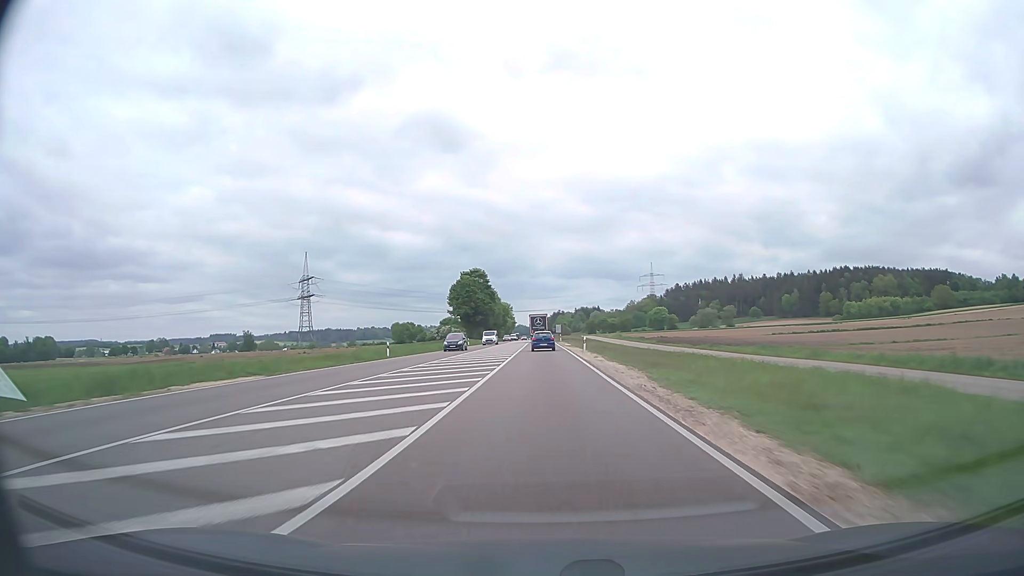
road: trunk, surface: asphalt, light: Day
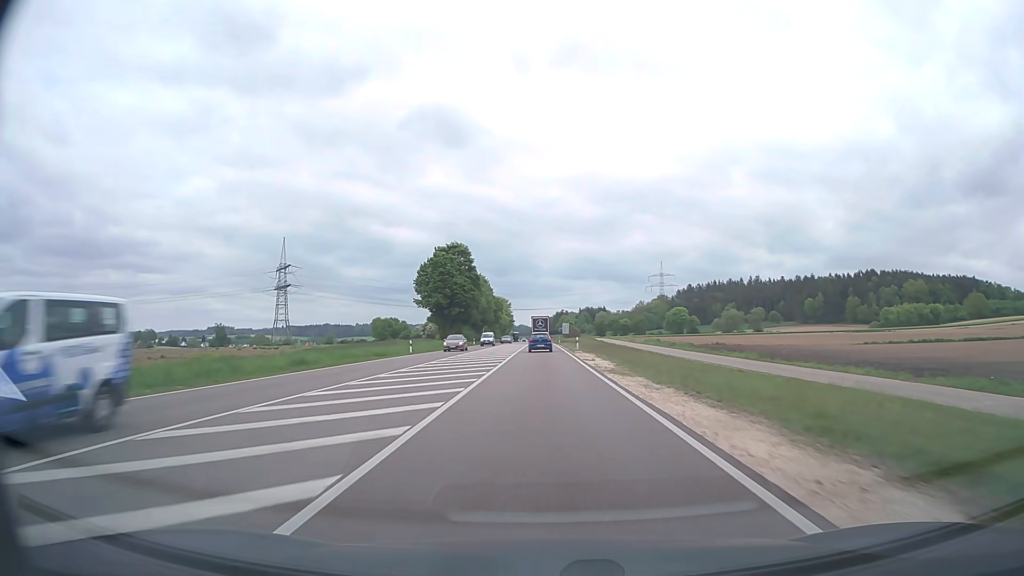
(-0.1, +42.5) m; 0°
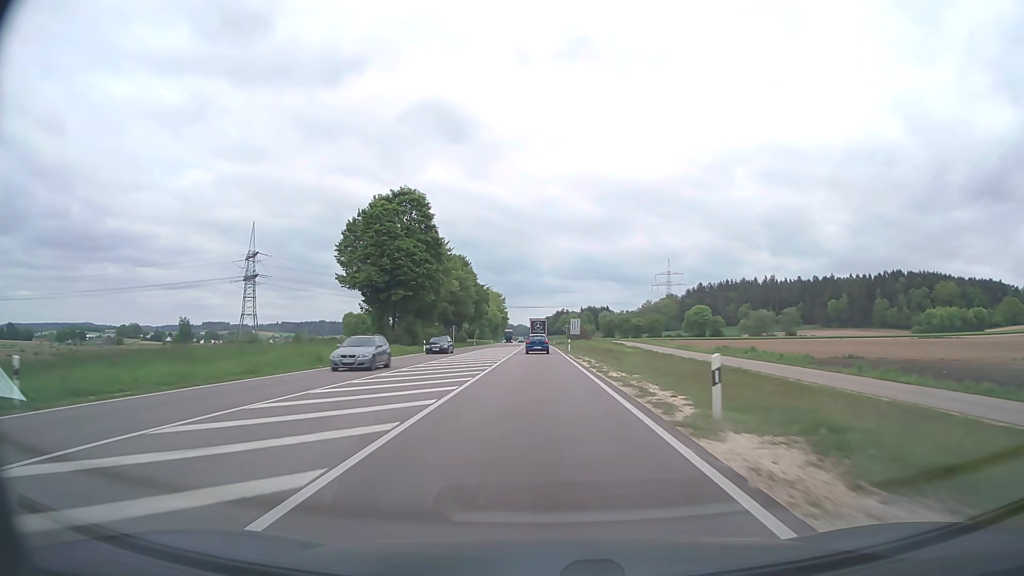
(+0.1, +42.1) m; 0°
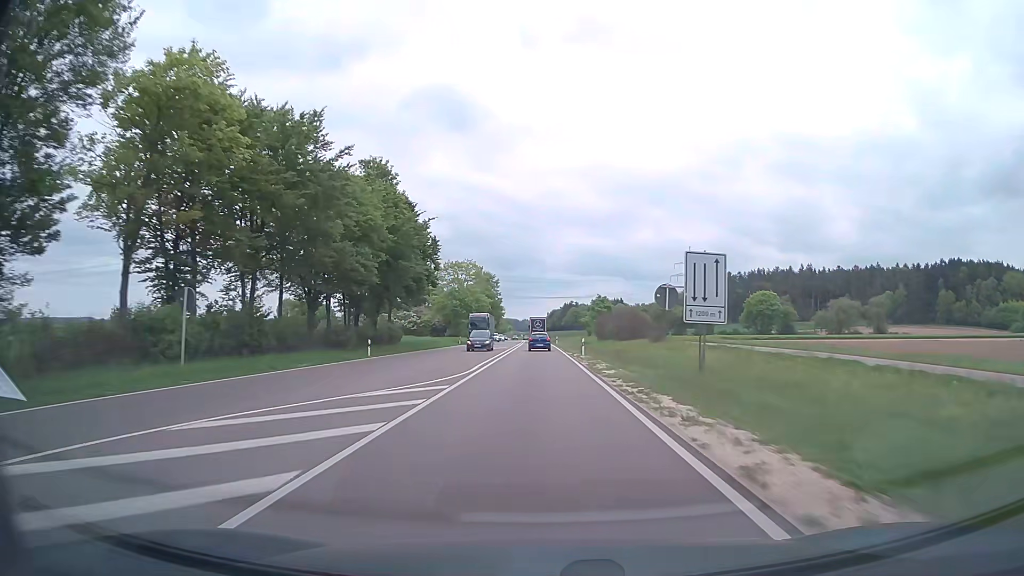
(-0.2, +69.5) m; -1°
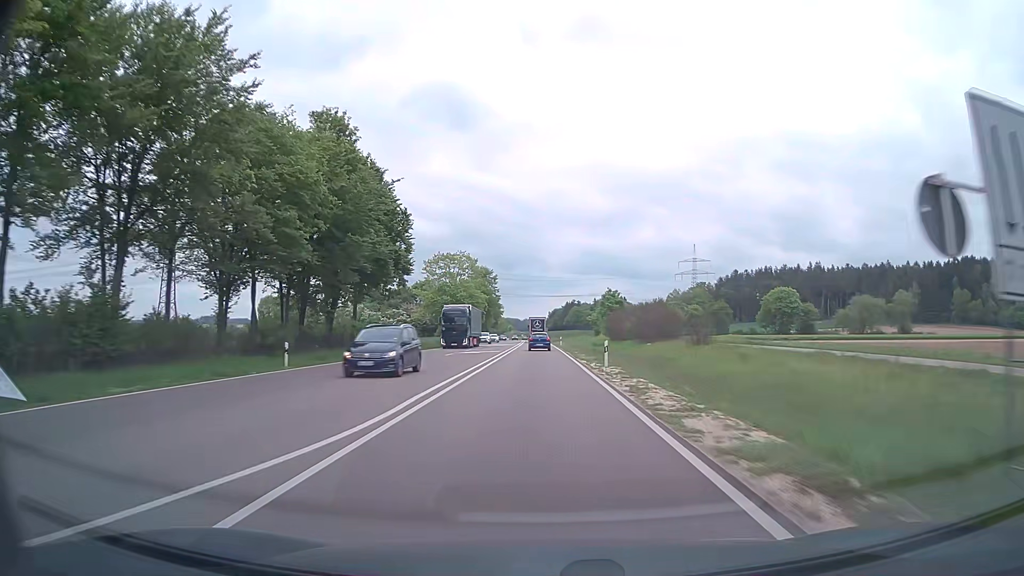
(0.0, +13.9) m; 0°
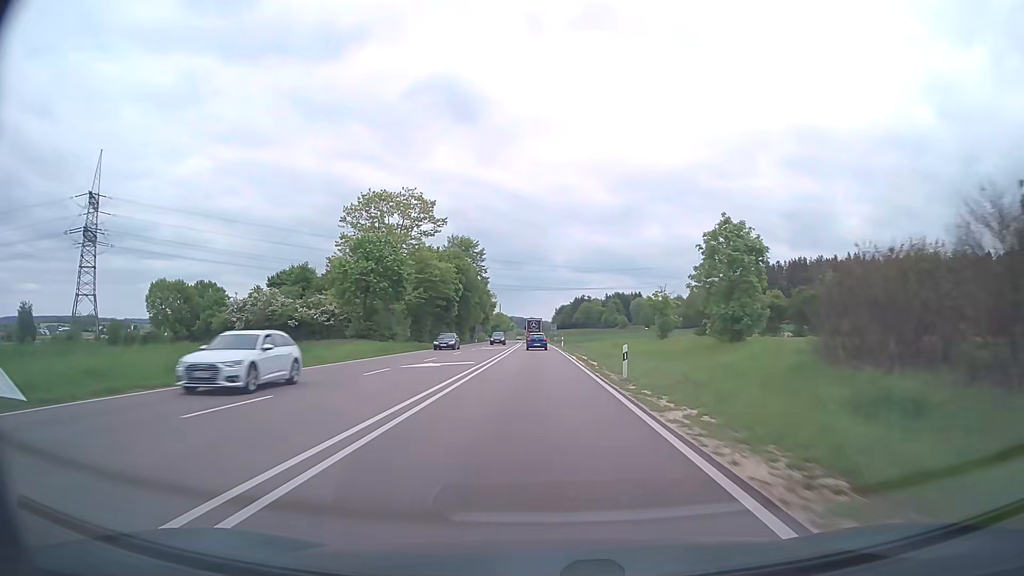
(-0.3, +55.8) m; -1°
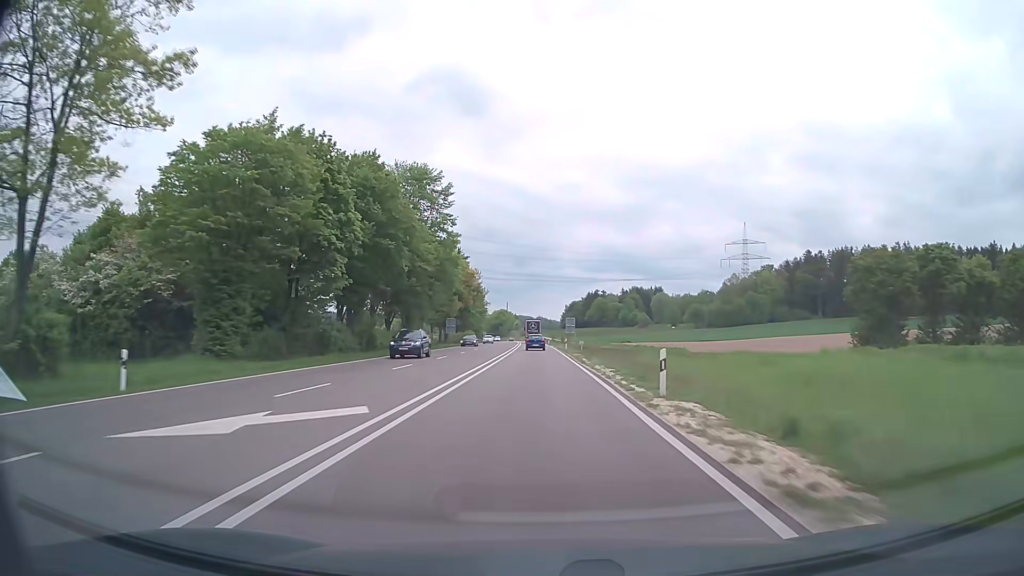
(-0.3, +56.1) m; -1°
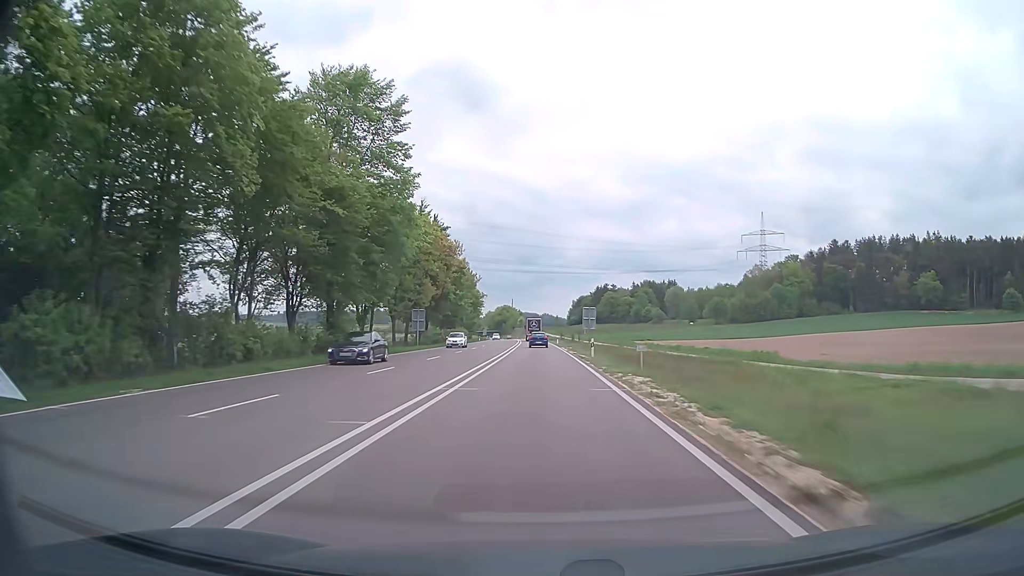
(-0.1, +28.1) m; 0°
(0, +10) (0, +20) (0, +30) (0, +40) (0, +50) (-1, +60) (-1, +70) (-1, +80) (-1, +90) (-2, +100) m
